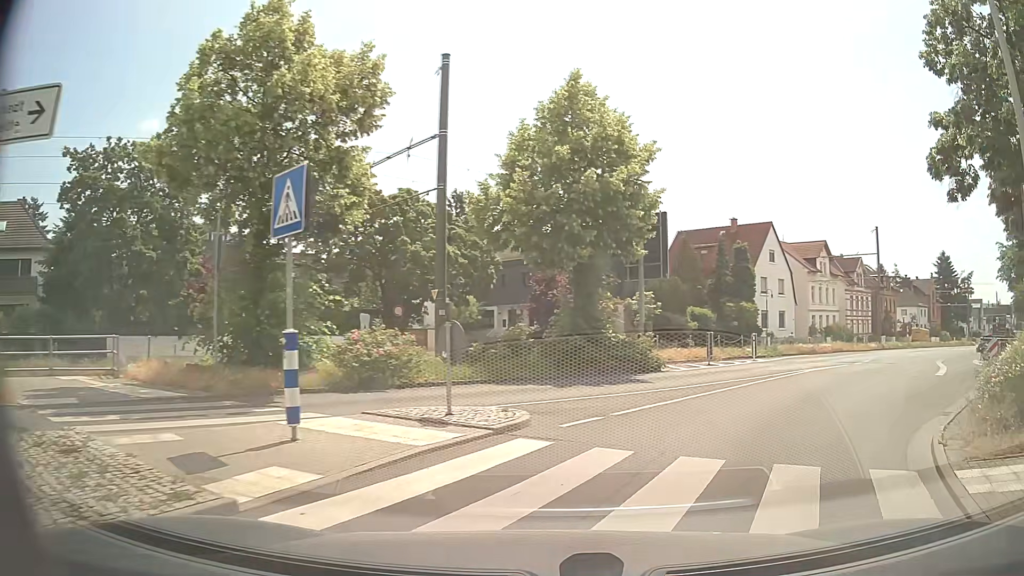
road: tertiary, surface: asphalt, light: Day
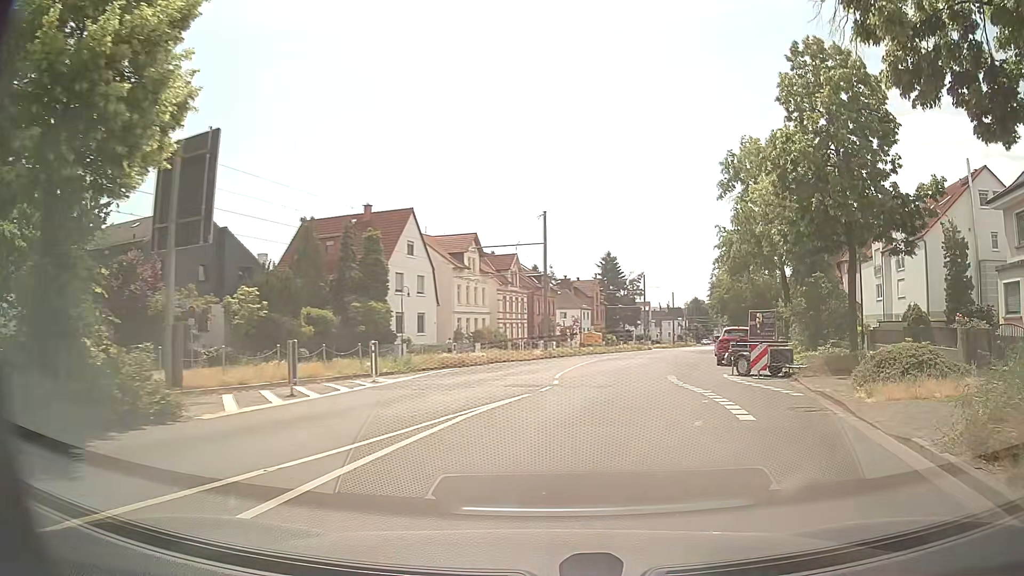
(+2.9, +10.1) m; +30°
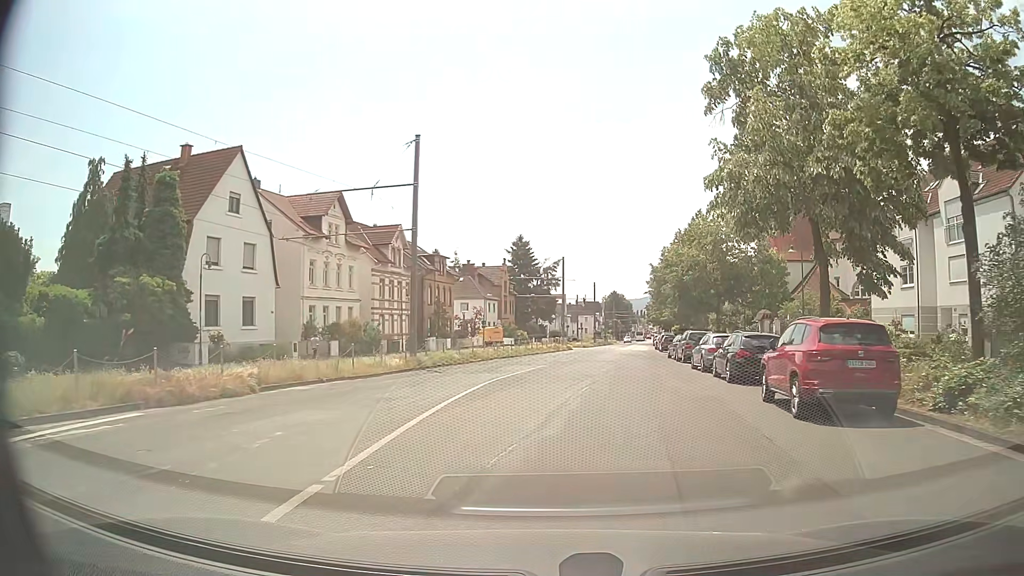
(+1.8, +18.1) m; +8°
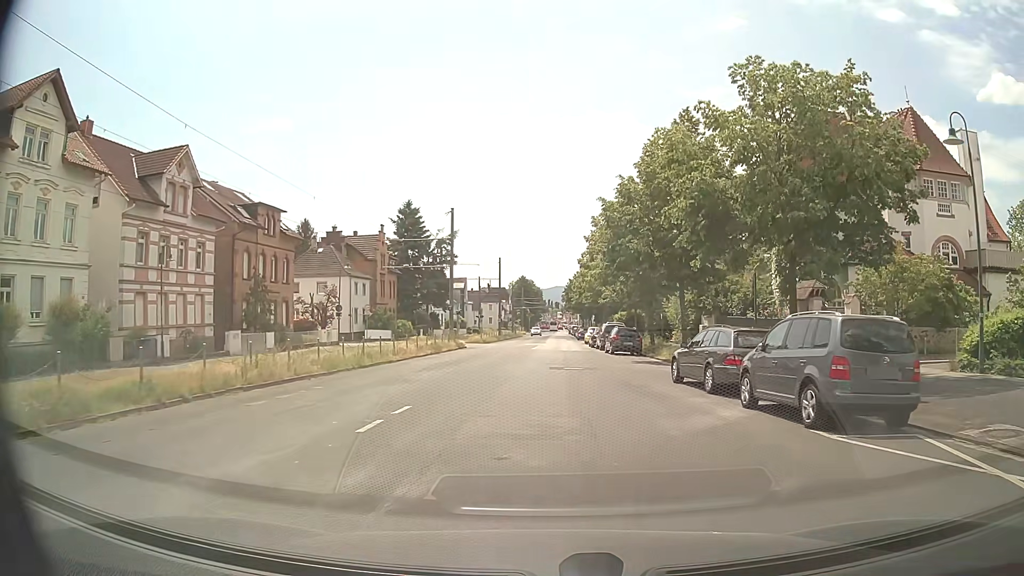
(+1.6, +25.4) m; +7°
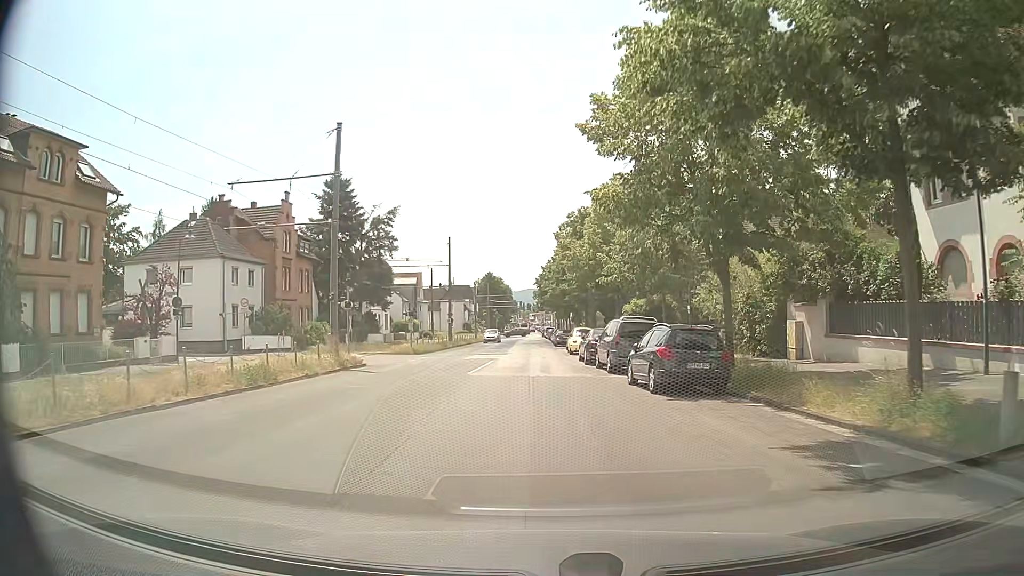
(+0.7, +22.2) m; +3°
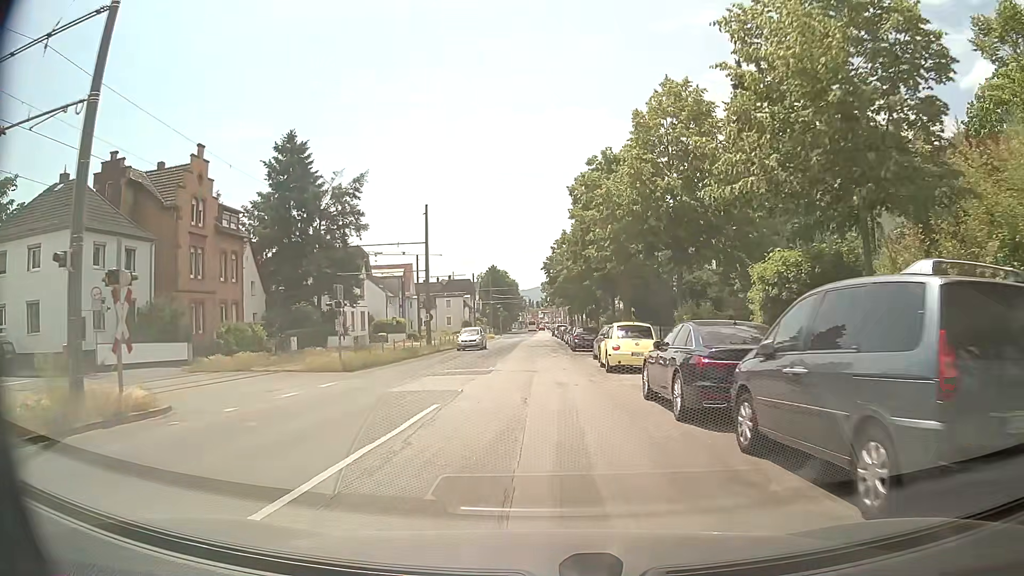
(-0.2, +17.3) m; -1°
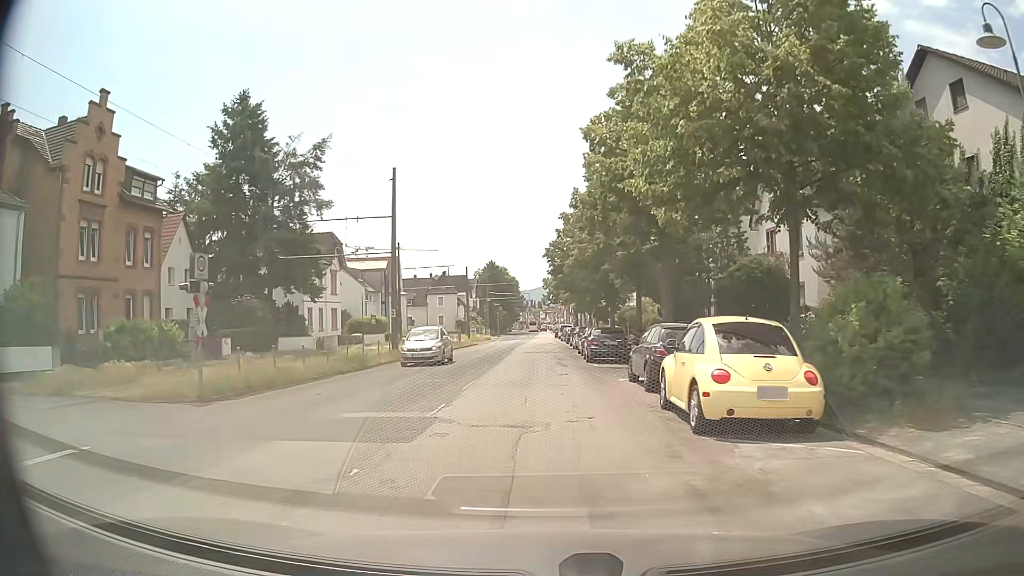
(0.0, +11.7) m; 0°
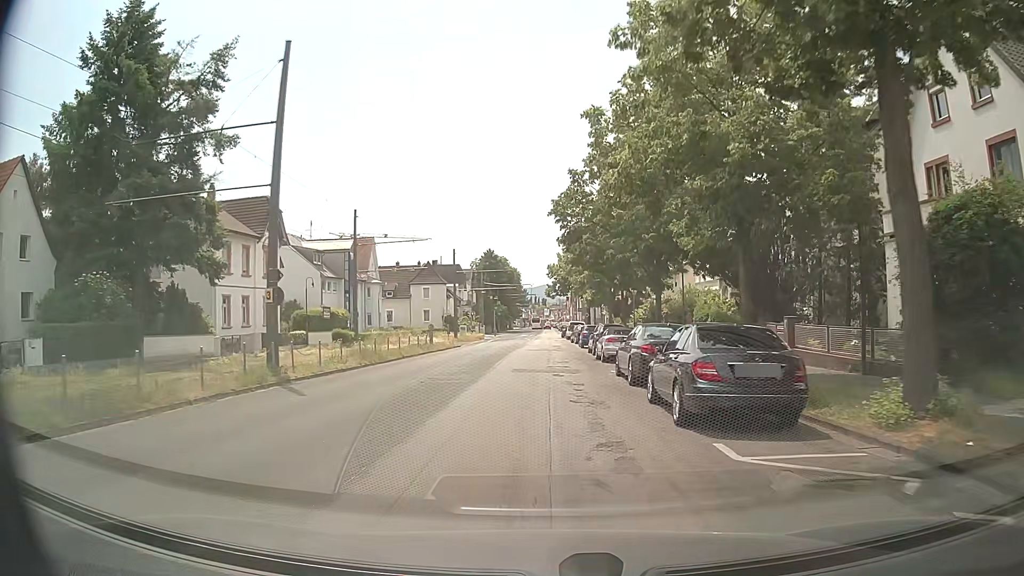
(+0.1, +17.8) m; 0°
(0, +10) (0, +20) (0, +30) (0, +40) (+1, +50) (+1, +60) (+1, +70) (+1, +80) (+2, +90) (+2, +100) m
